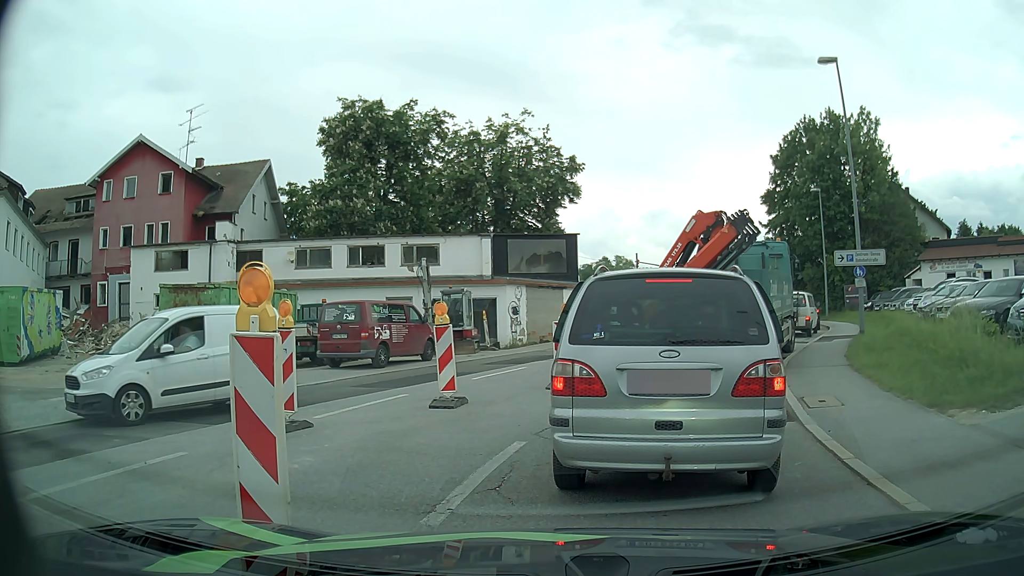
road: tertiary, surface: asphalt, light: Day
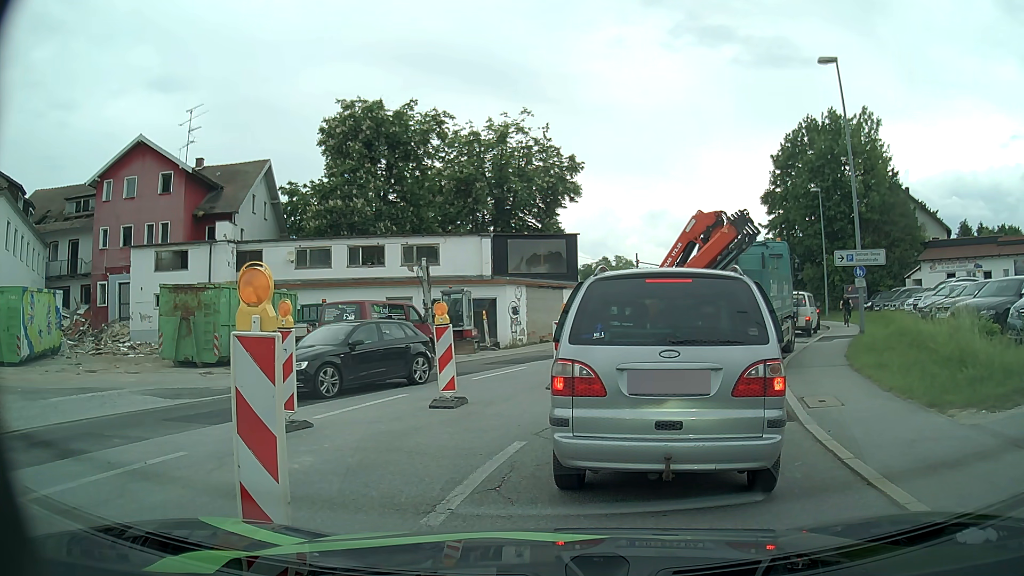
(0.0, 0.0) m; 0°
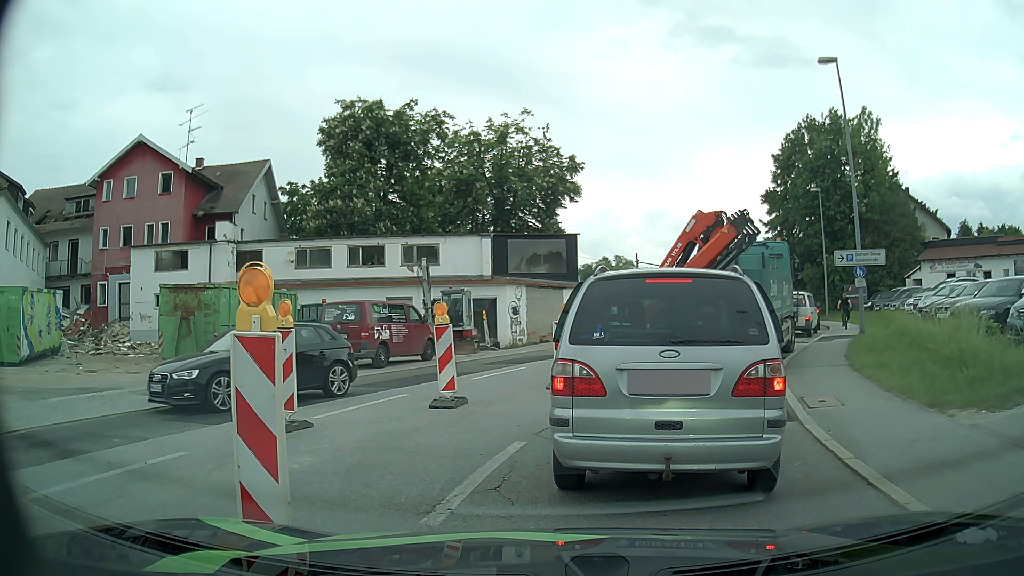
(0.0, 0.0) m; 0°
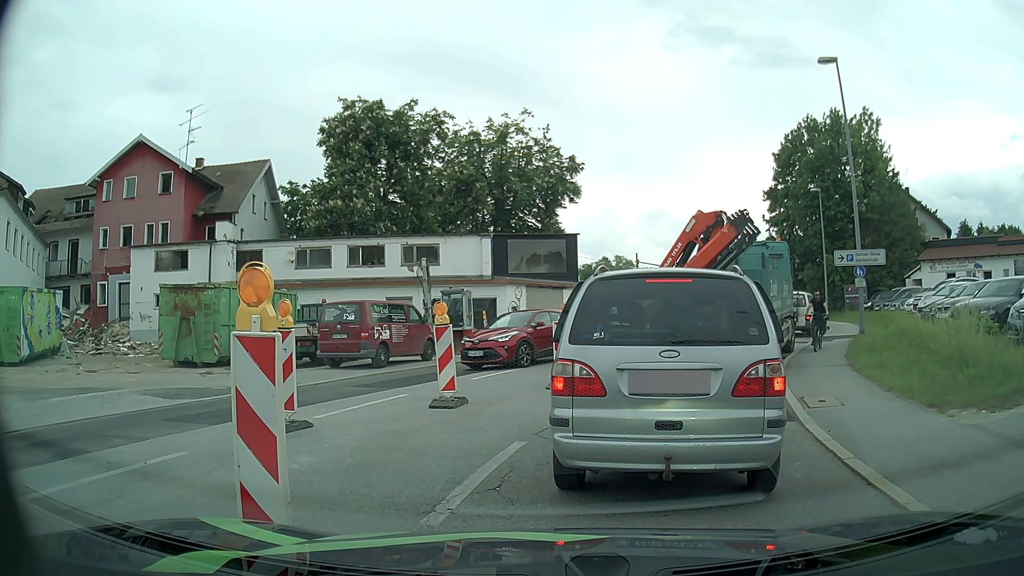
(0.0, 0.0) m; 0°
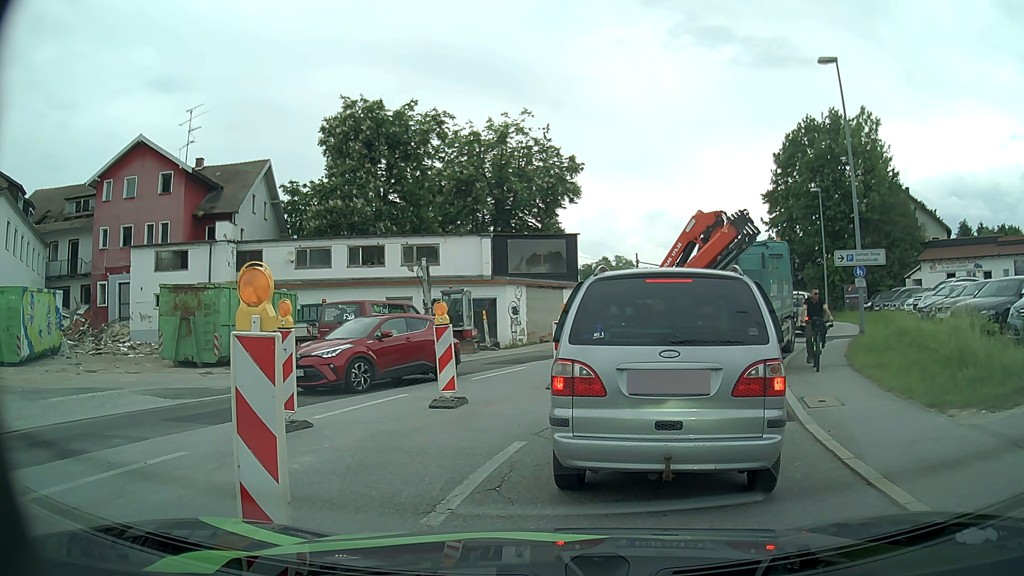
(0.0, 0.0) m; 0°
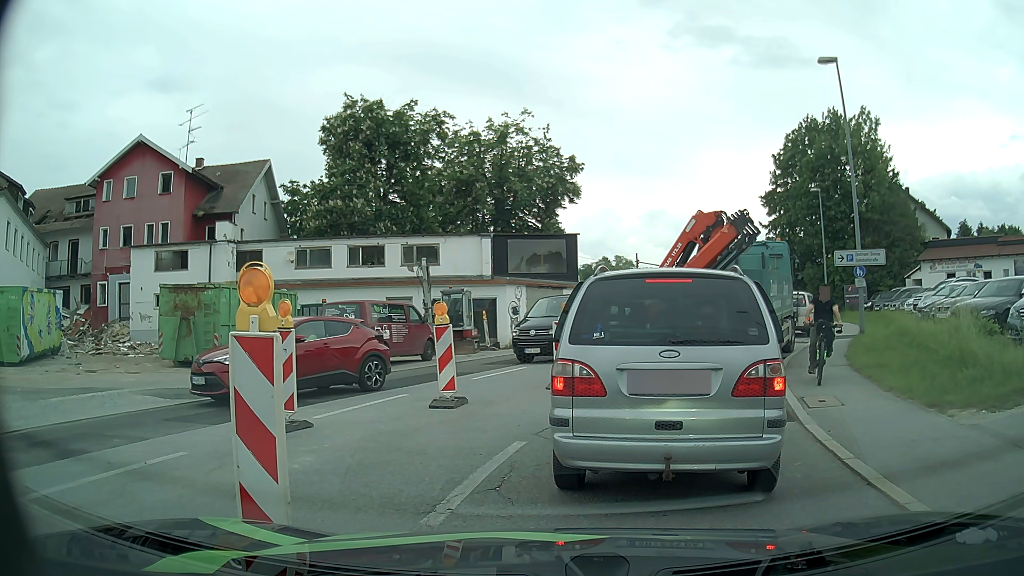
(0.0, 0.0) m; 0°
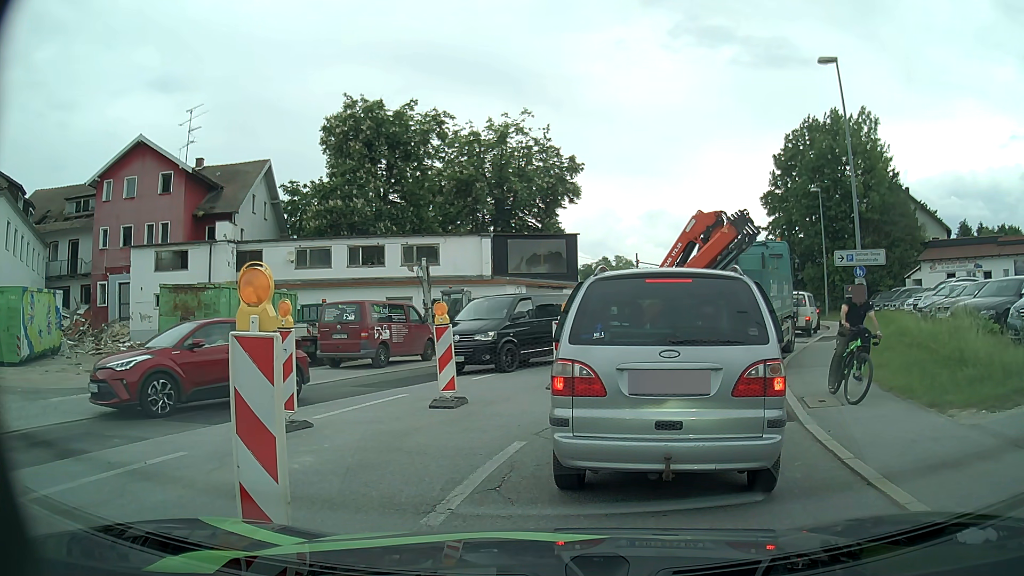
(0.0, 0.0) m; 0°
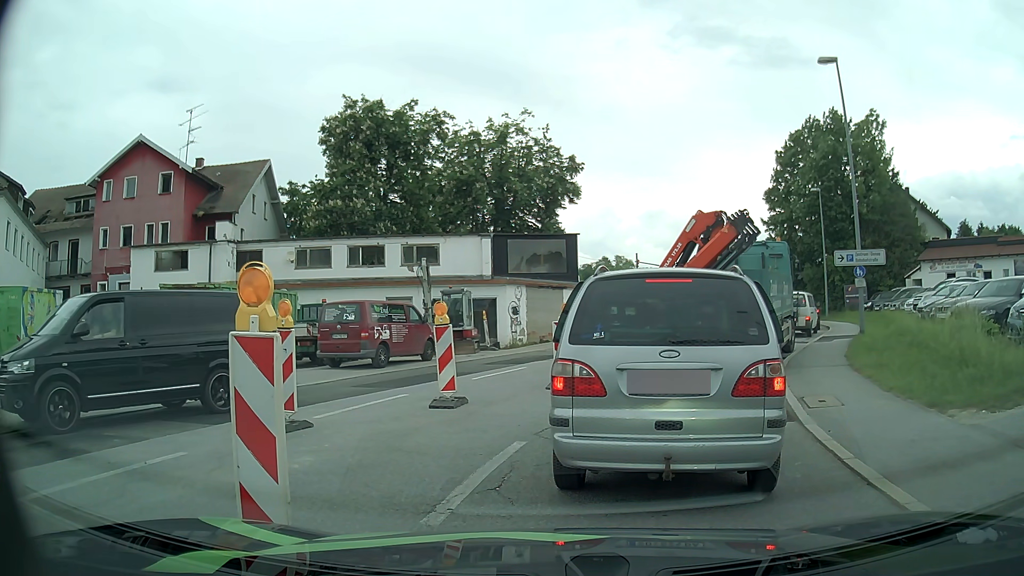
(0.0, 0.0) m; 0°
